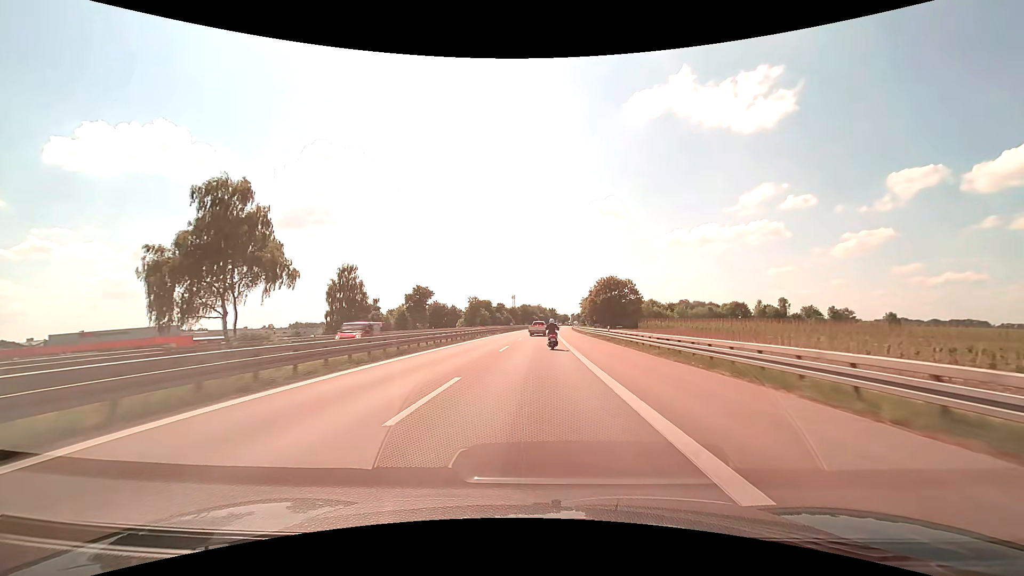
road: motorway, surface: asphalt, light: Day
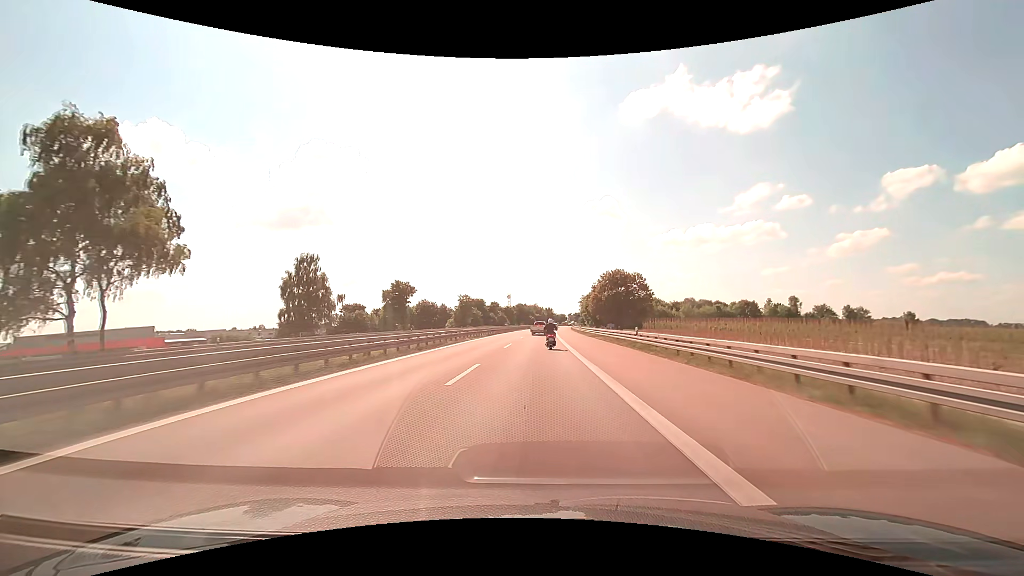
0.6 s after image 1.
(+0.1, +13.8) m; +1°
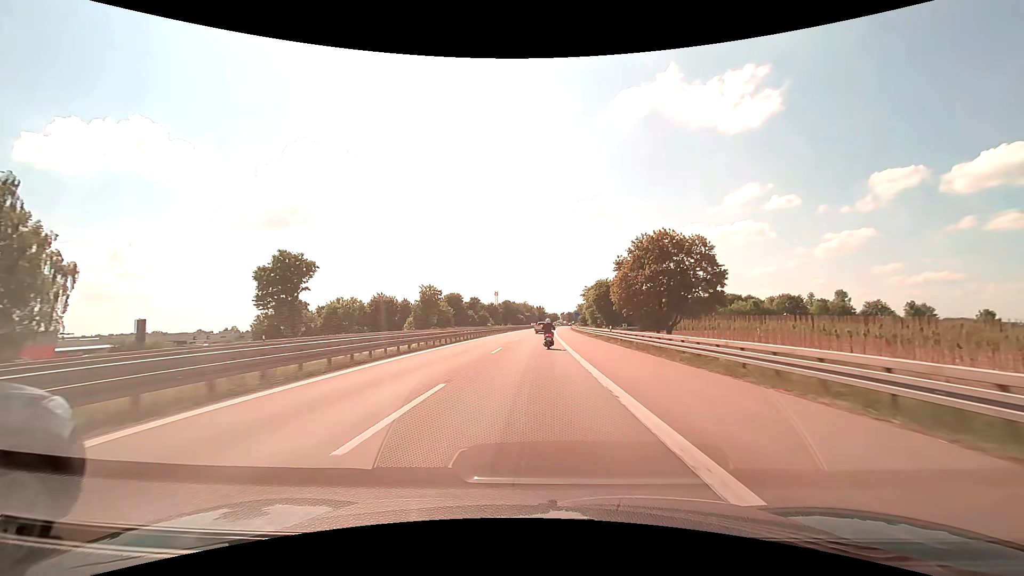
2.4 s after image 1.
(+0.3, +41.4) m; +1°
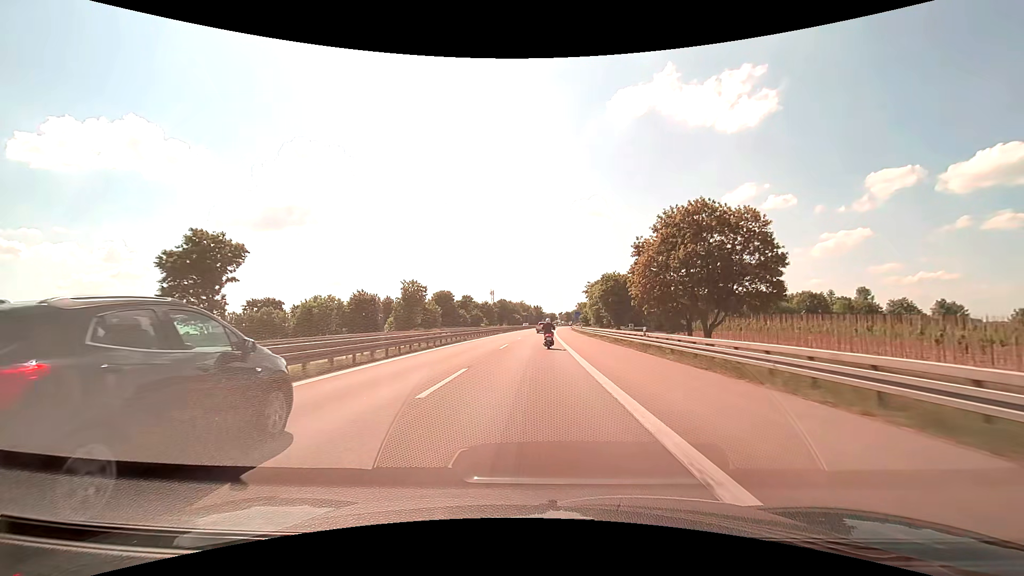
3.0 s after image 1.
(0.0, +13.8) m; 0°
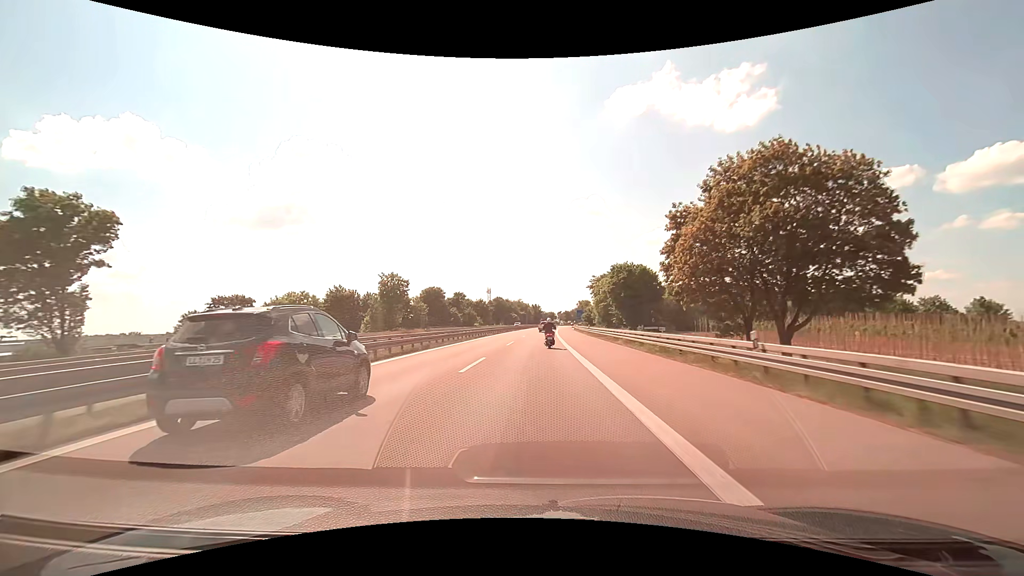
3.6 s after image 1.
(0.0, +13.8) m; 0°
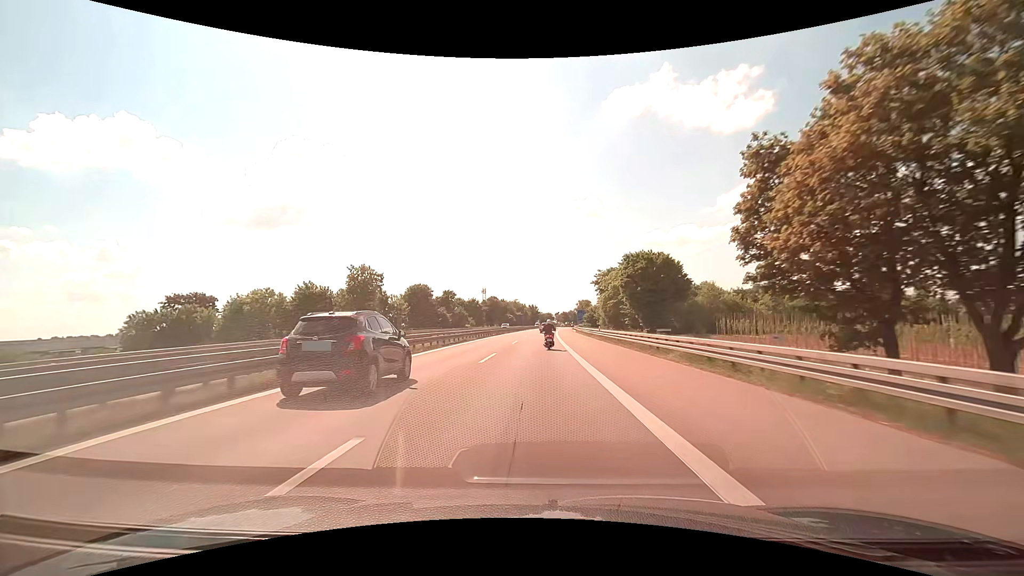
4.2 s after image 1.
(0.0, +13.8) m; 0°
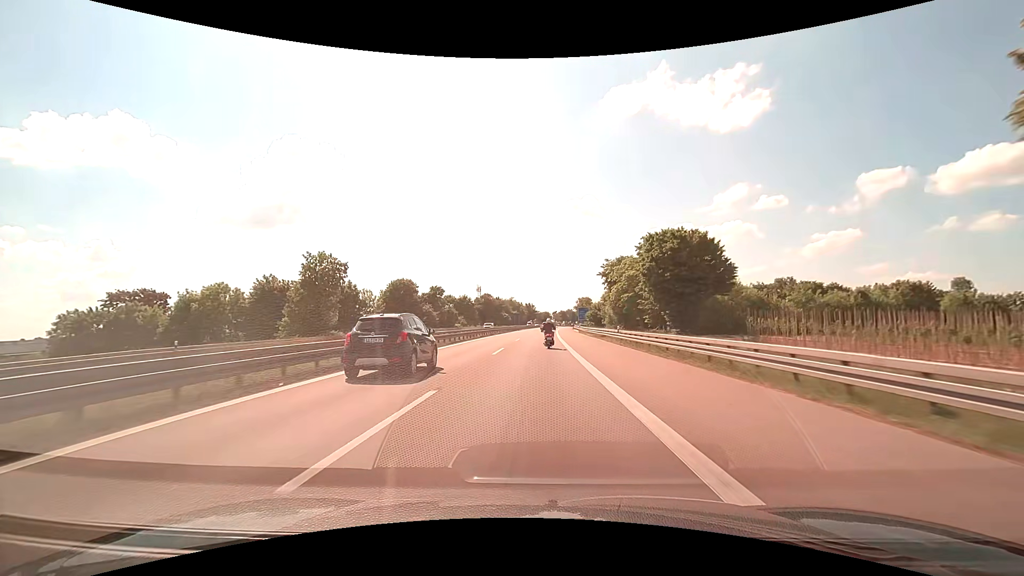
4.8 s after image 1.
(+0.1, +13.7) m; 0°
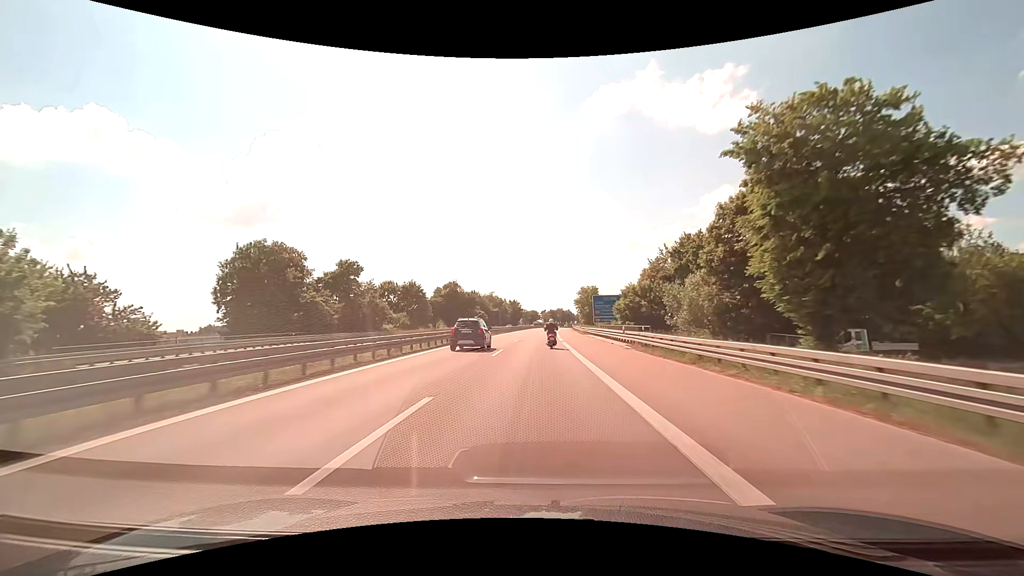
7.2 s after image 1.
(+0.6, +54.9) m; +2°
(0, +10) (0, +20) (0, +30) (0, +40) (+1, +50) (+1, +60) (+1, +70) (+1, +80) (+2, +90) (+2, +100) m
